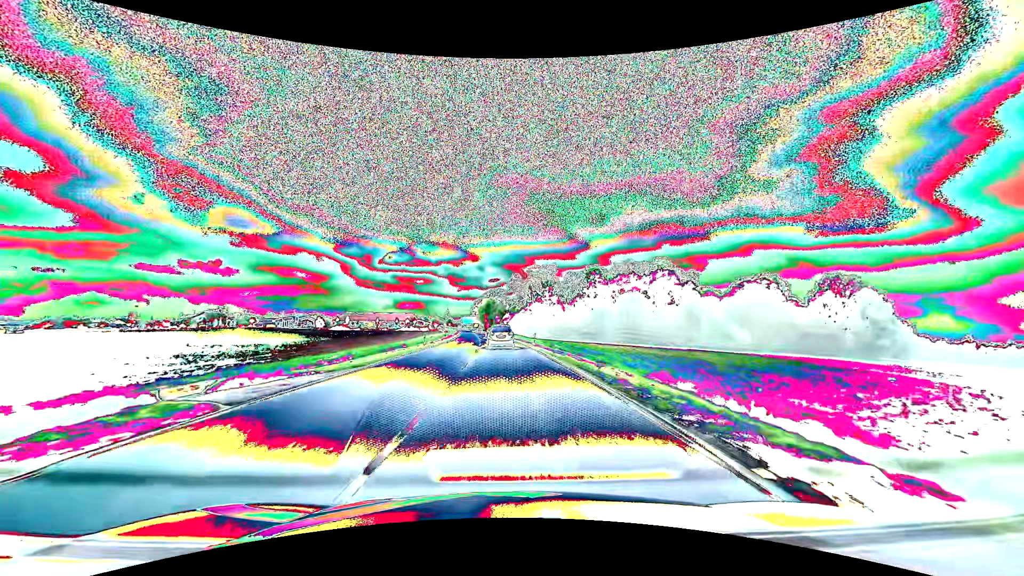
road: primary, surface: asphalt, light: Day
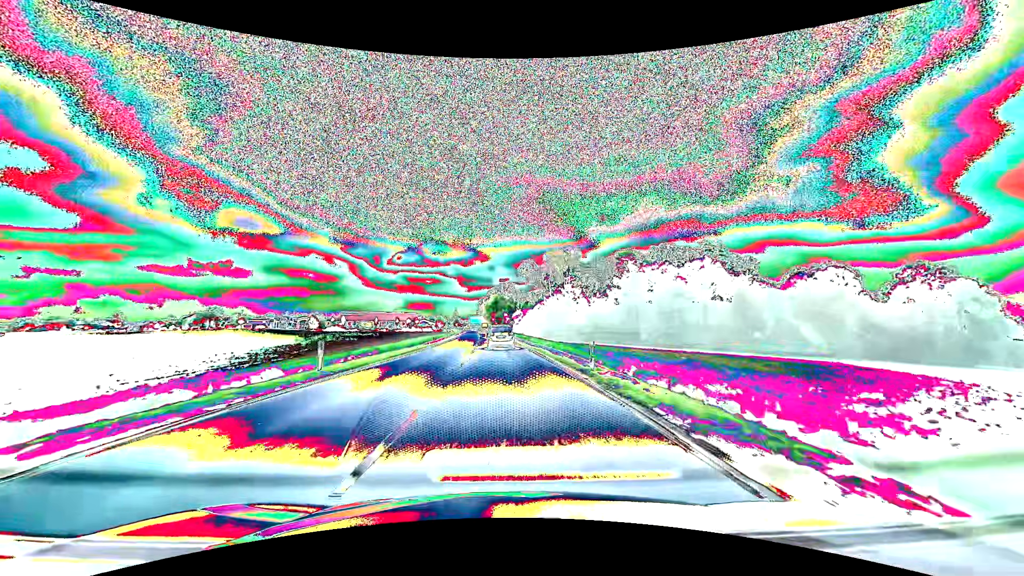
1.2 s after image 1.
(-0.2, +23.4) m; -1°
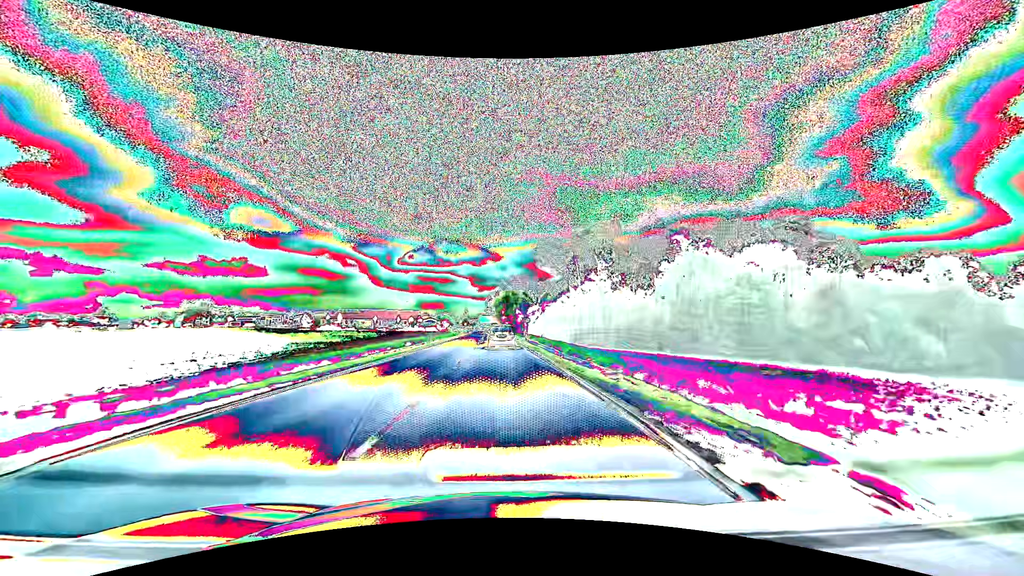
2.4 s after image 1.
(-0.3, +23.0) m; -1°
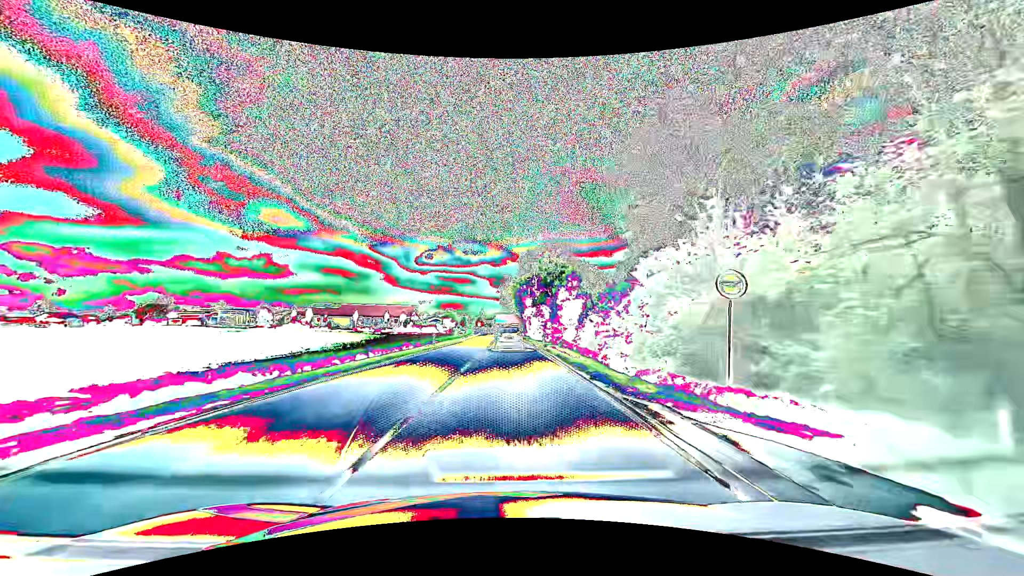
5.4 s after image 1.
(-1.4, +56.0) m; -2°
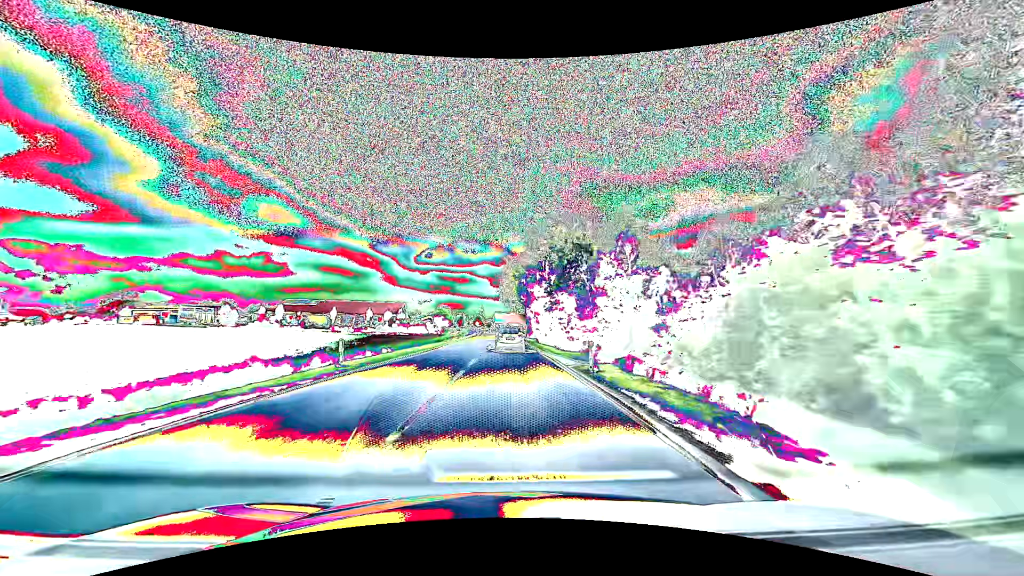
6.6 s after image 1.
(0.0, +21.7) m; 0°
(0, +10) (0, +20) (0, +30) (0, +40) (0, +50) (0, +60) (0, +70) (0, +80) (0, +90) (-1, +100) m
